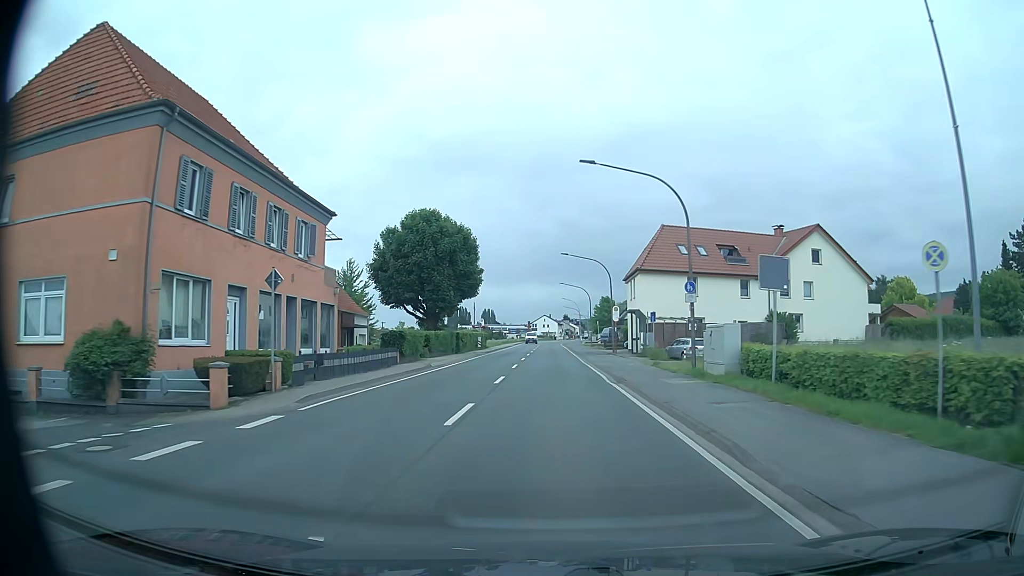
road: primary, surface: asphalt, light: Day
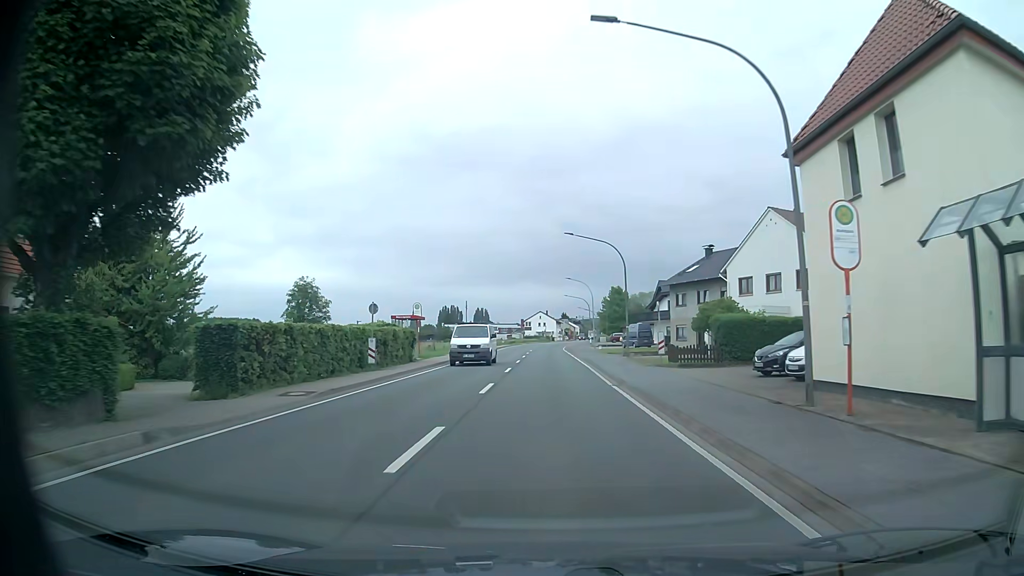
(0.0, +40.3) m; 0°
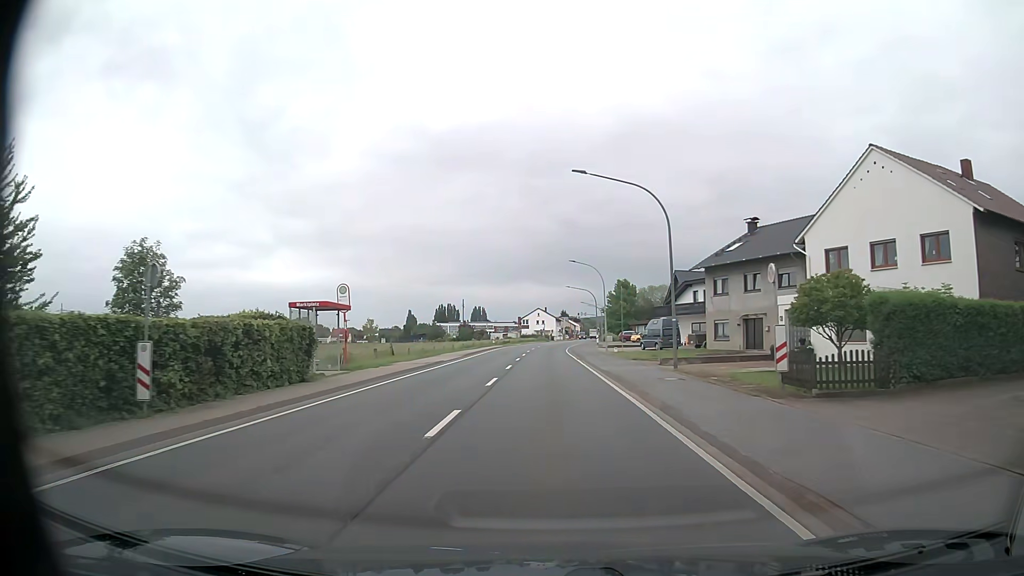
(-0.1, +16.1) m; -1°
(0, +10) (0, +20) (0, +30) (0, +40) (+1, +50) (+1, +60) (+2, +70) (+2, +80) (+3, +90) (+4, +100) m
